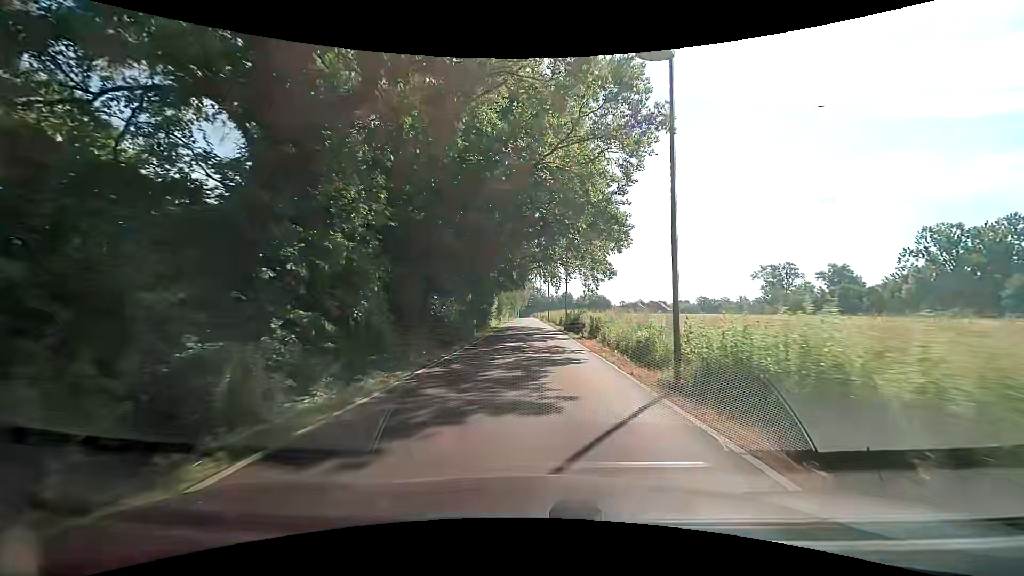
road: tertiary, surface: asphalt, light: Day
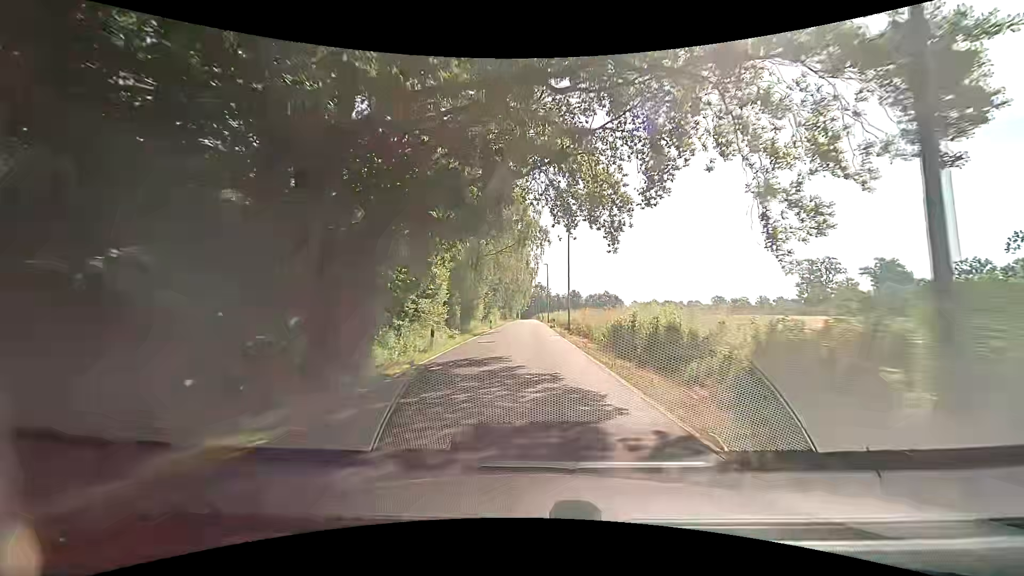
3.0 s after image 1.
(+0.1, +36.6) m; 0°
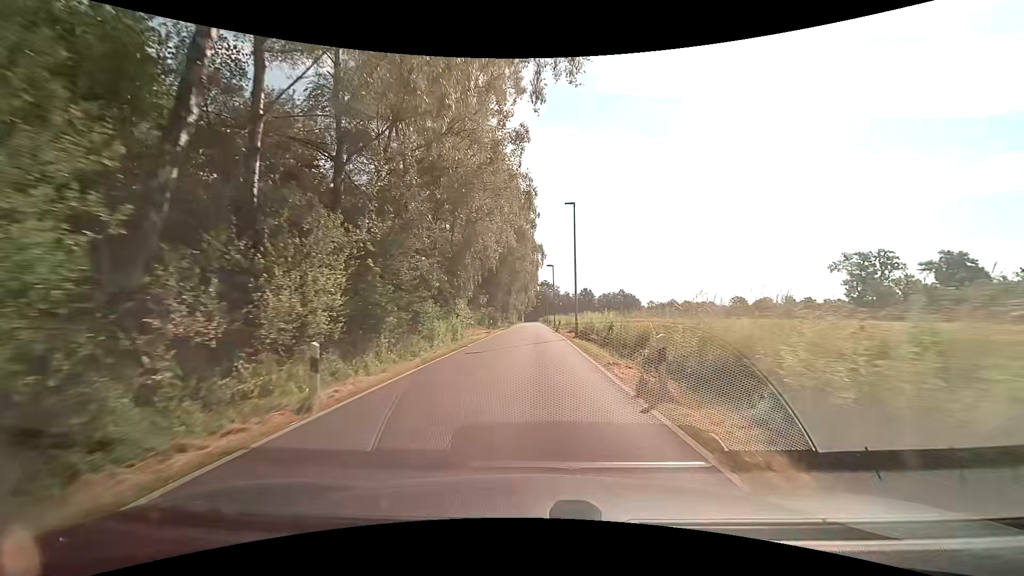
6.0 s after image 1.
(-0.3, +36.3) m; -1°
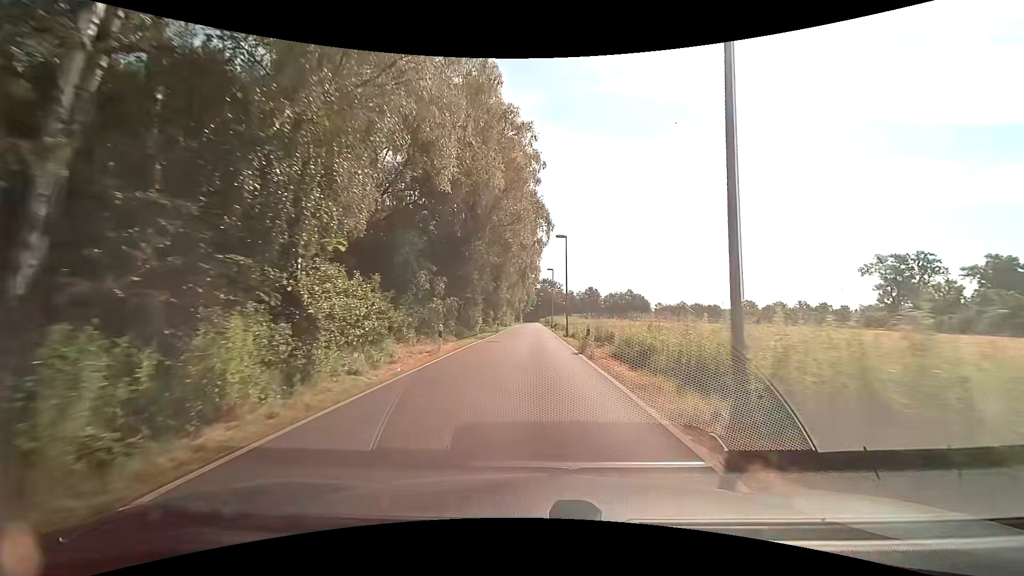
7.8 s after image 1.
(0.0, +22.0) m; 0°
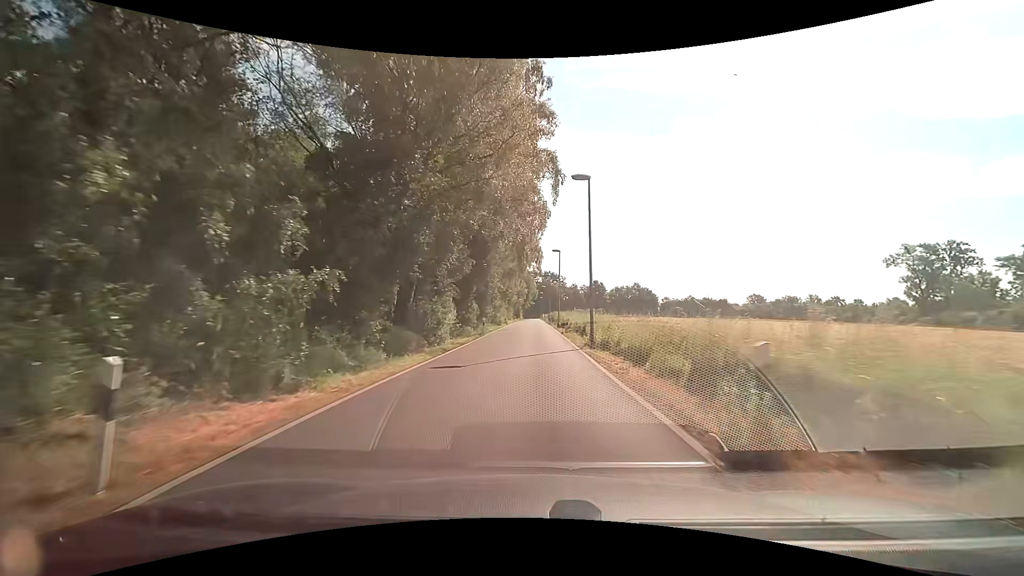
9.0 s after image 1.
(+0.1, +14.8) m; 0°
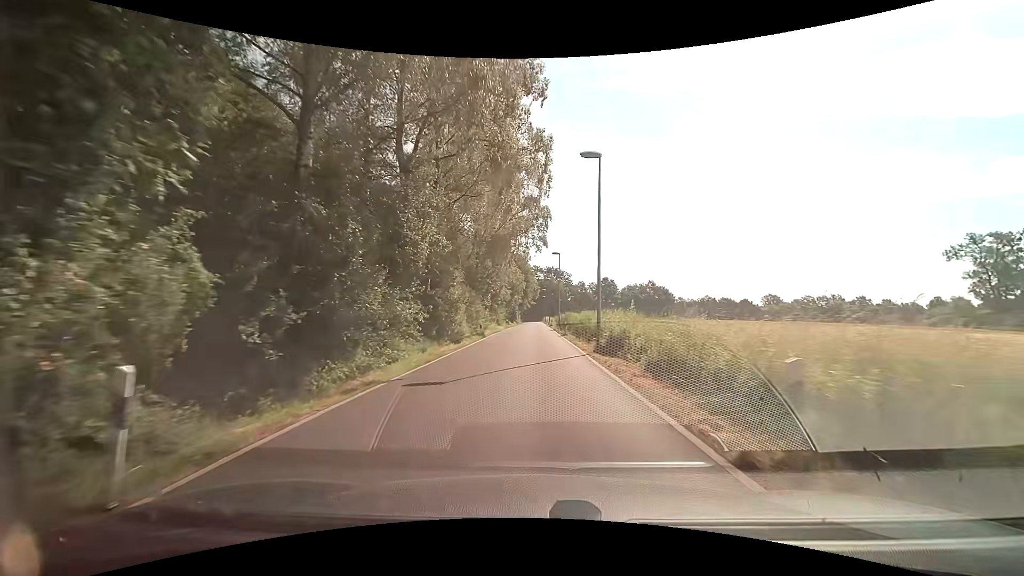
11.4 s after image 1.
(-0.1, +30.1) m; 0°
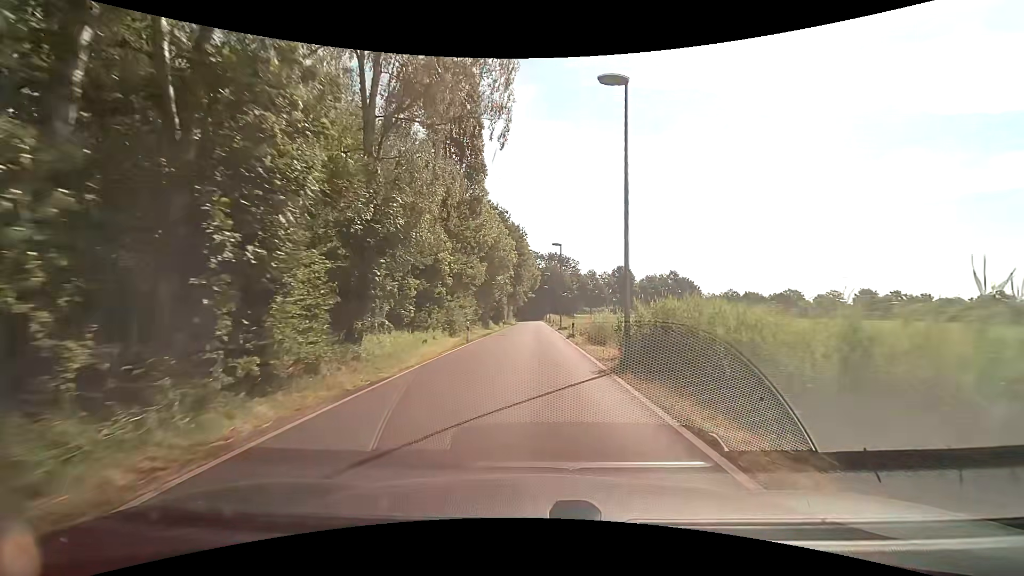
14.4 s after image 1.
(+0.1, +36.8) m; 0°
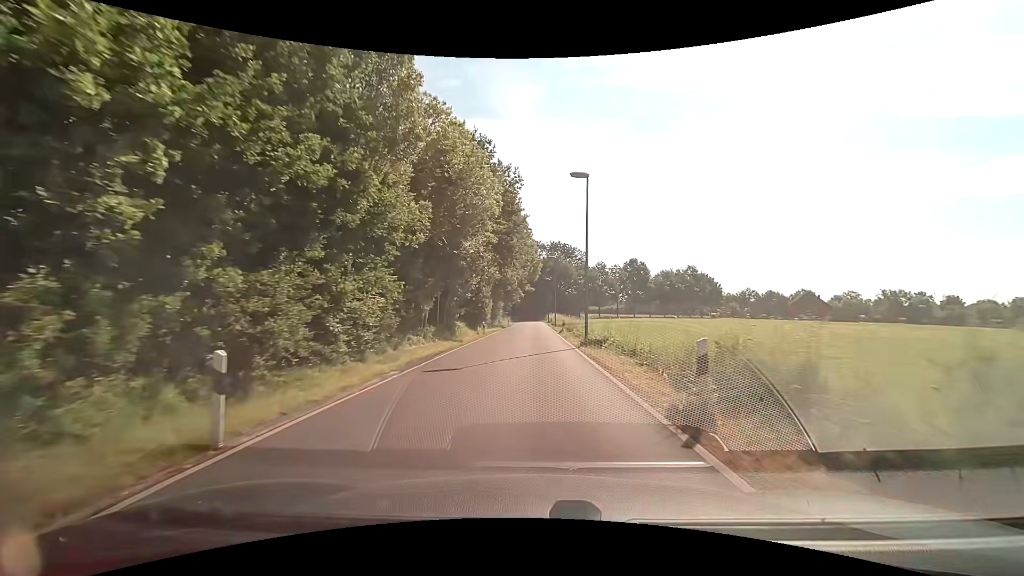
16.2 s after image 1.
(0.0, +21.5) m; 0°
(0, +10) (0, +20) (0, +30) (0, +40) (0, +50) (0, +60) (0, +70) (0, +80) (0, +90) (0, +100) m
